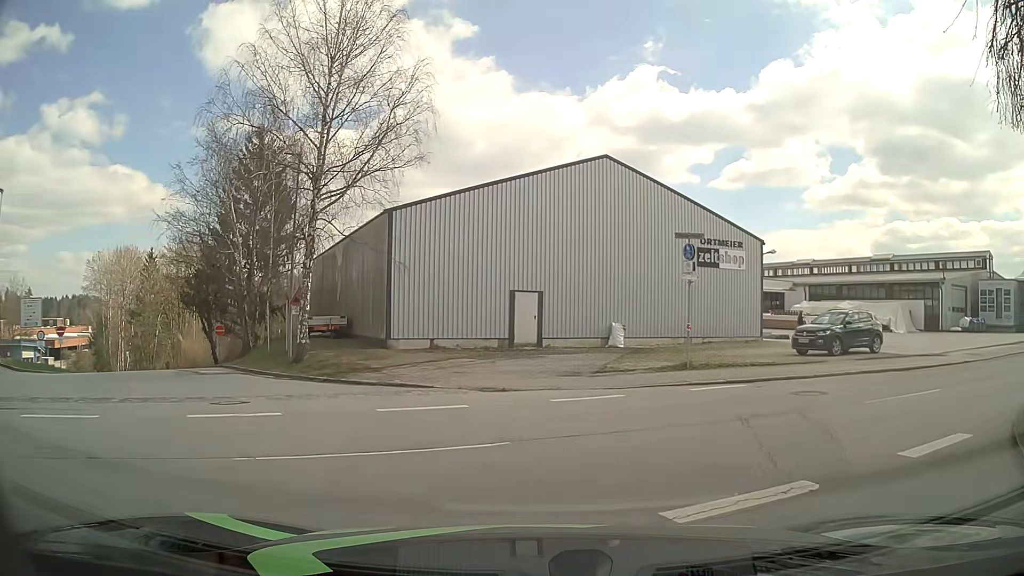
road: residential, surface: asphalt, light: Day
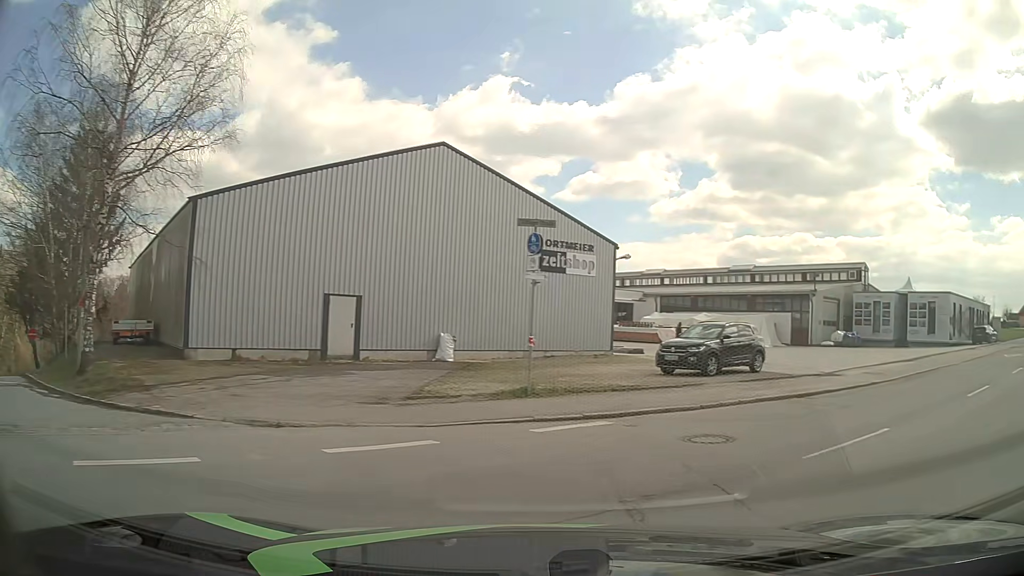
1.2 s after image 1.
(+0.4, +4.1) m; +13°
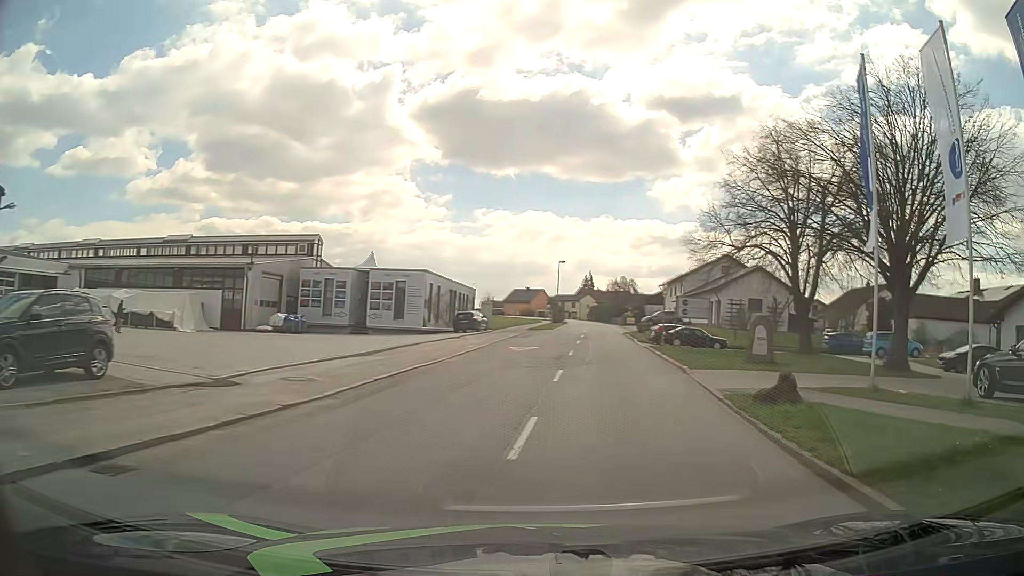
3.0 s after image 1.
(+4.3, +8.6) m; +49°
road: tertiary
(+1, +10) (+2, +20) (+2, +30) (+3, +40) (+4, +50) (+5, +60) (+5, +70) (+6, +80) (+7, +90) (+7, +100) m
